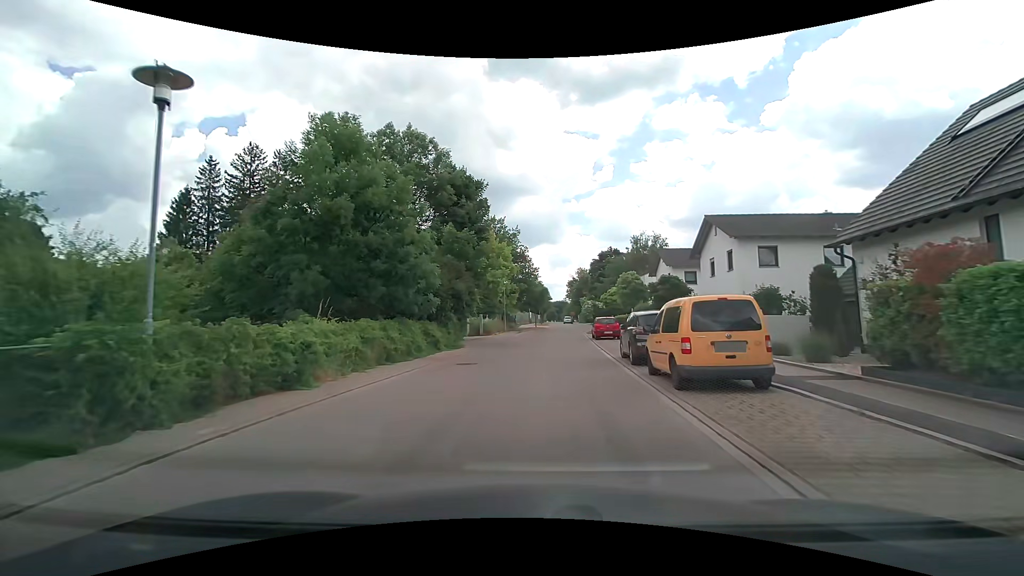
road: residential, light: Day
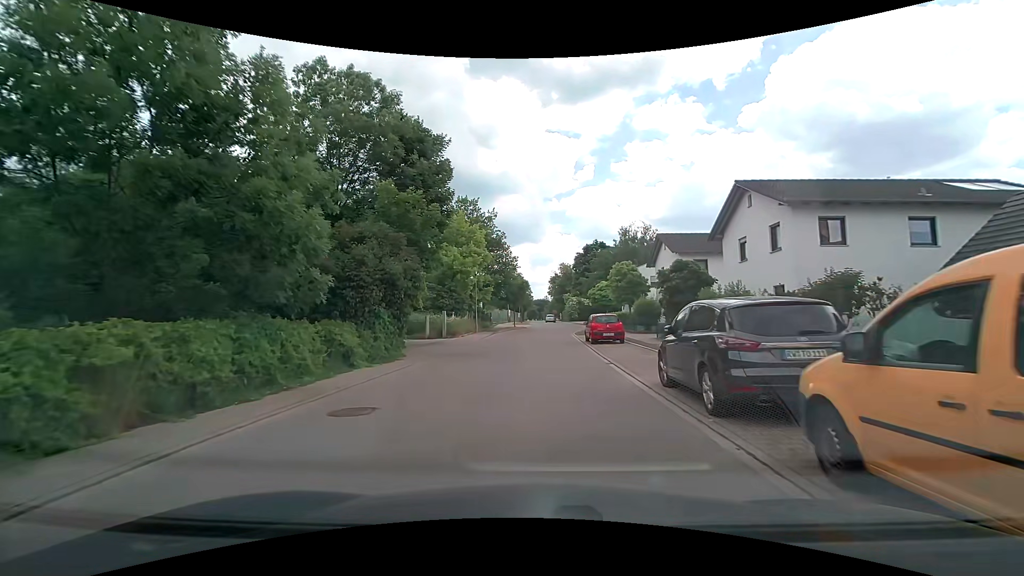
(+0.2, +8.5) m; +2°
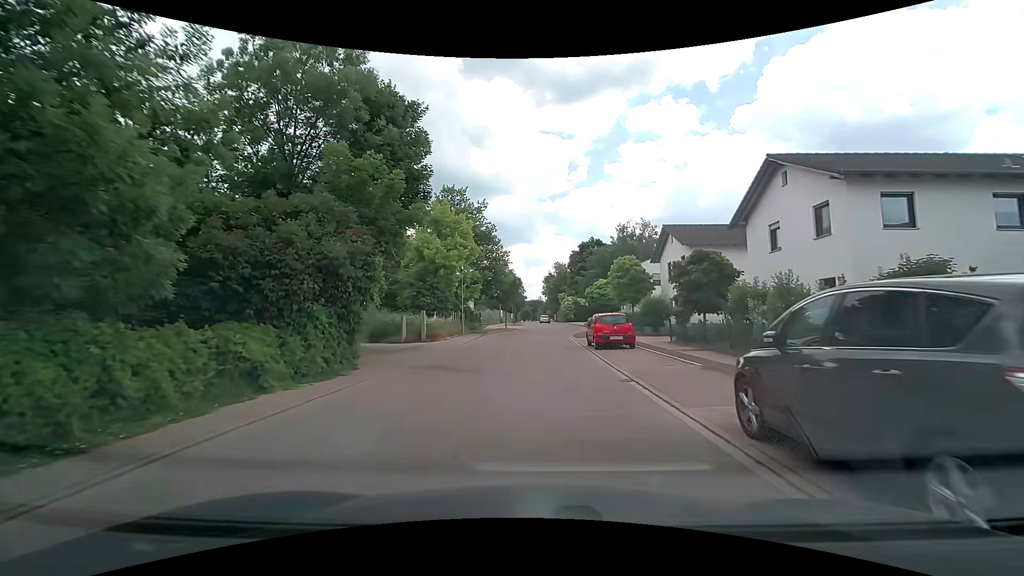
(0.0, +4.3) m; +1°
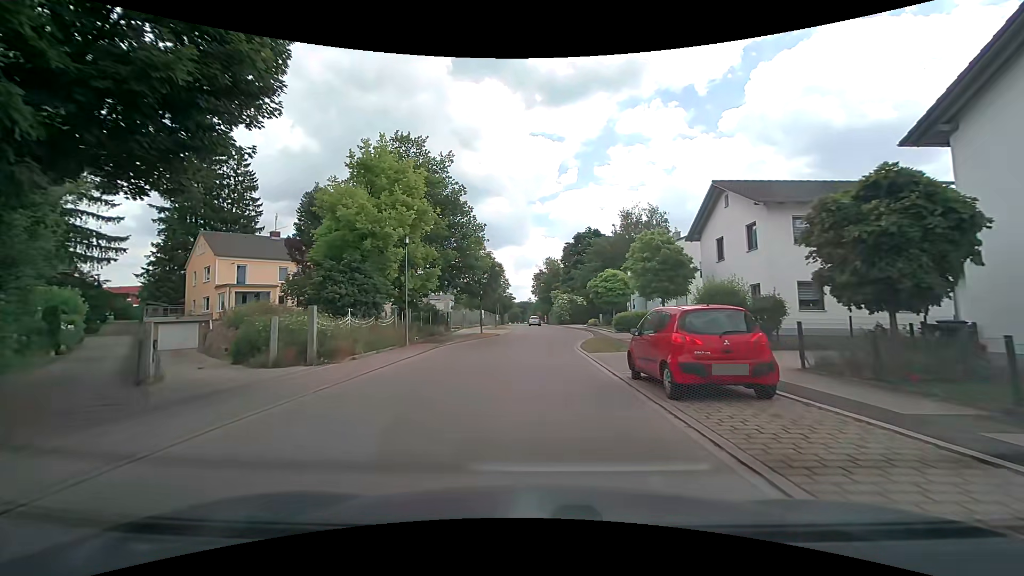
(+0.1, +13.0) m; +2°
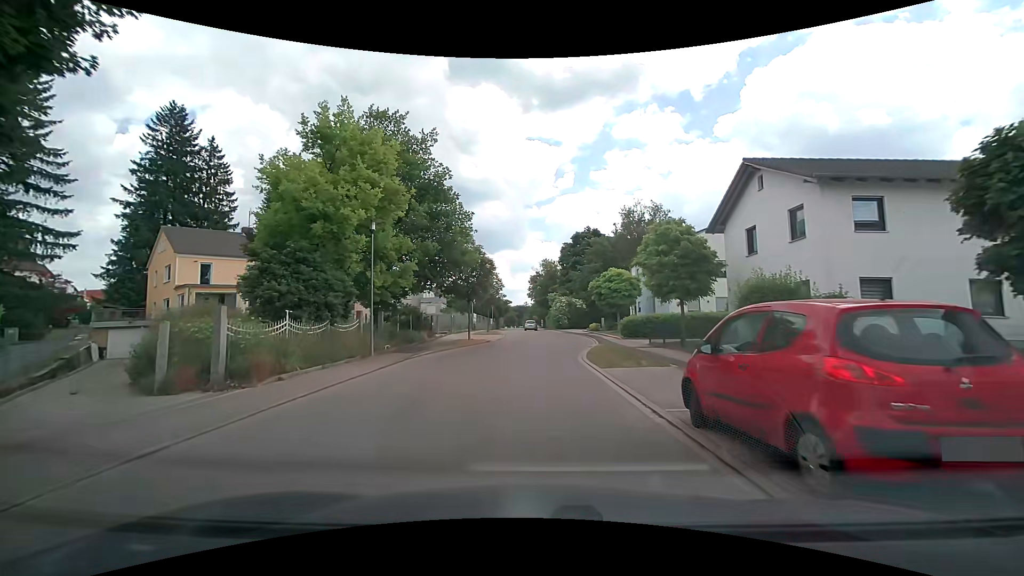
(0.0, +4.3) m; 0°
